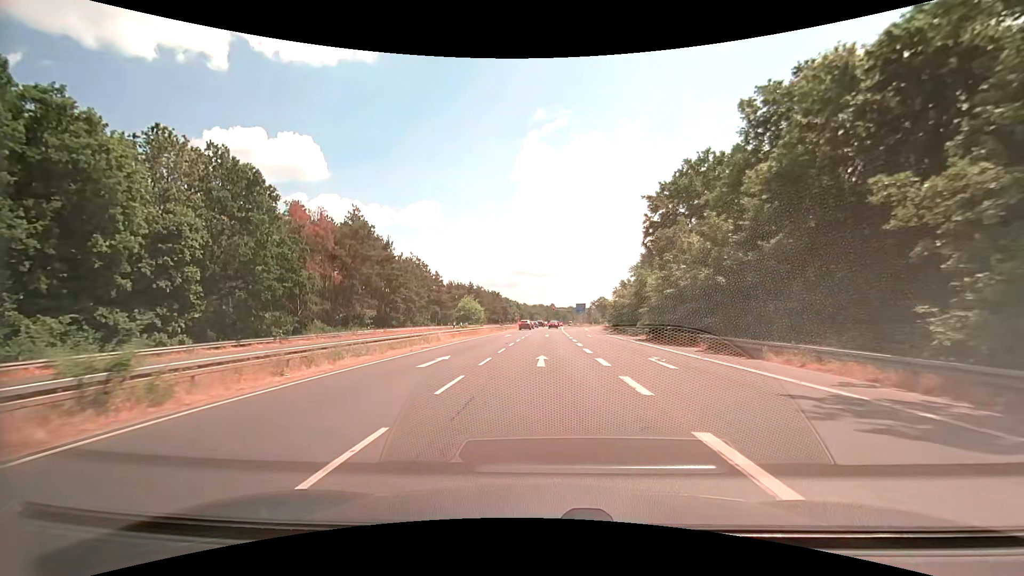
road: secondary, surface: asphalt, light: Day
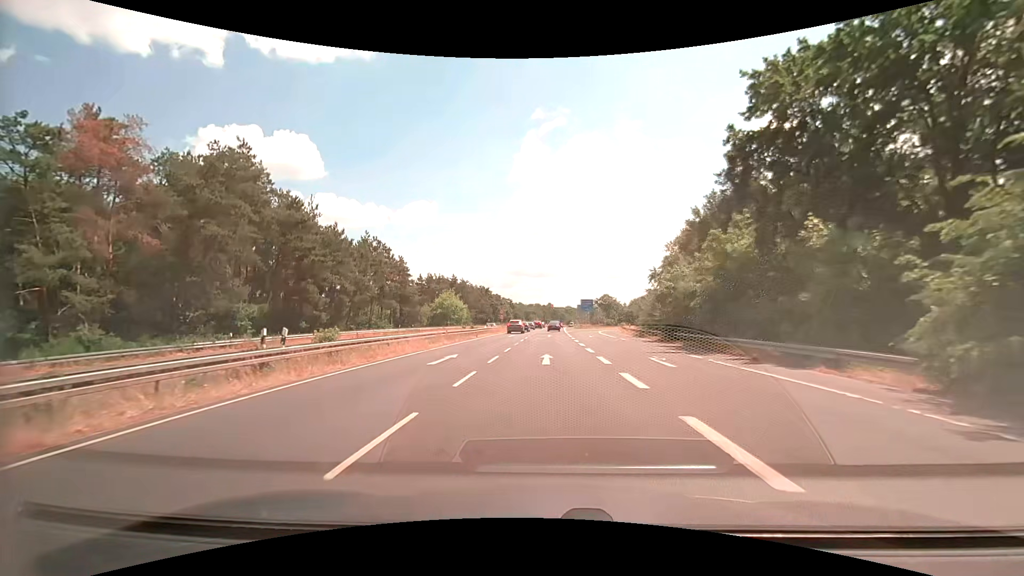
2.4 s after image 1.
(+0.1, +29.1) m; +1°
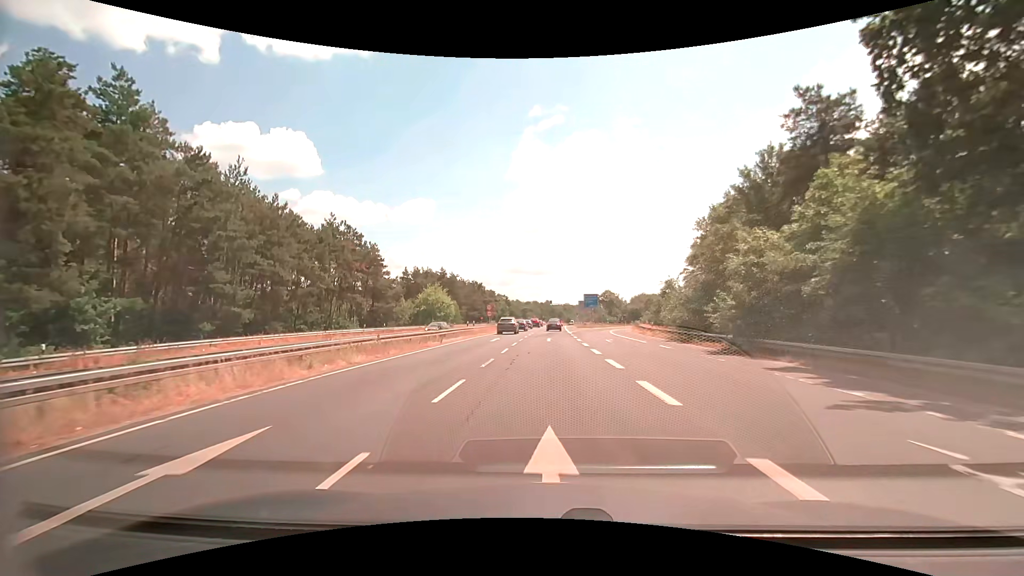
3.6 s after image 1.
(0.0, +14.2) m; 0°
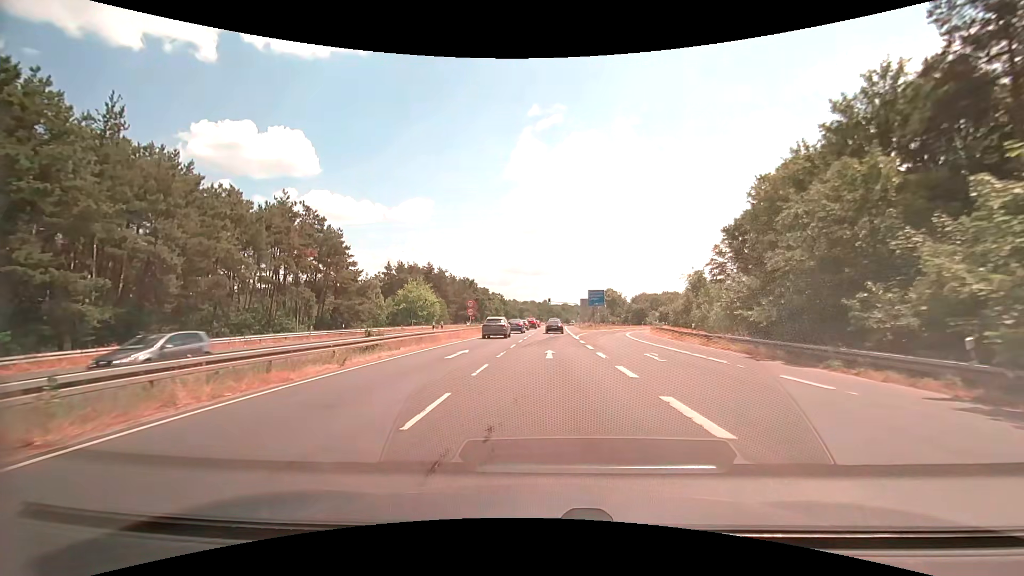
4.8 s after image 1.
(0.0, +13.9) m; 0°
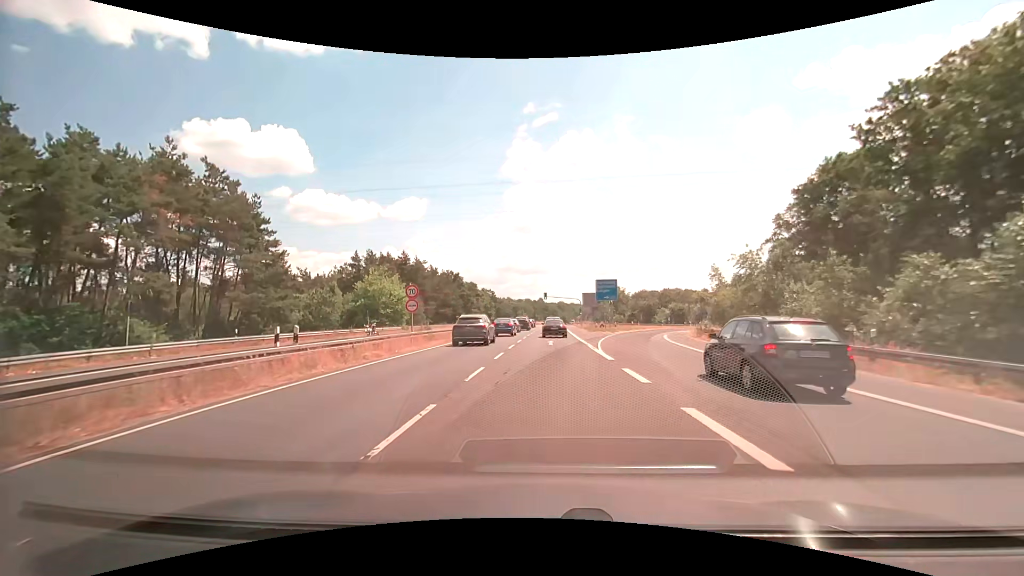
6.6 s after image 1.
(+0.1, +19.1) m; +1°
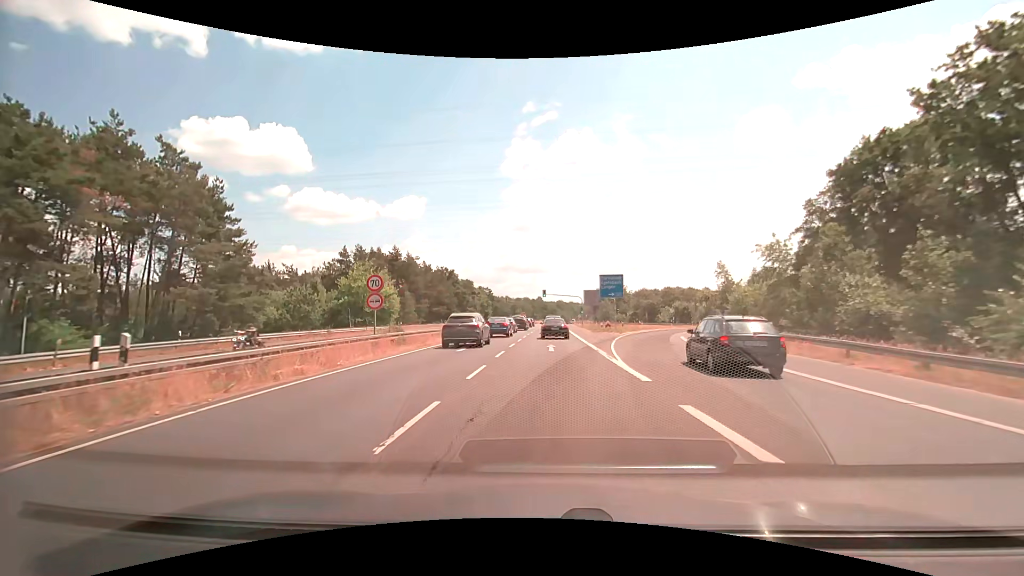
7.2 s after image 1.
(0.0, +5.8) m; -1°
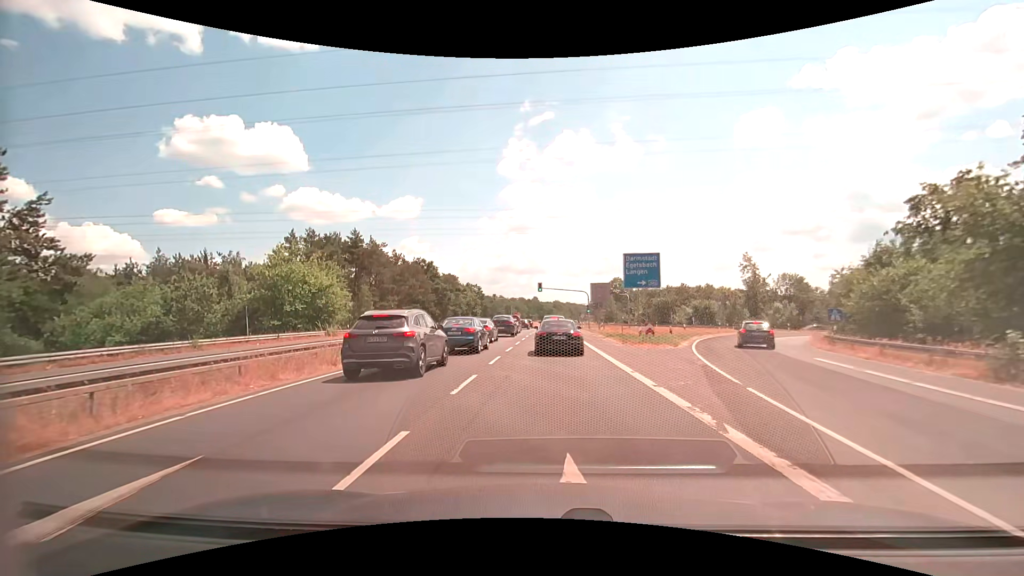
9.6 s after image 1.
(+0.1, +19.8) m; +1°
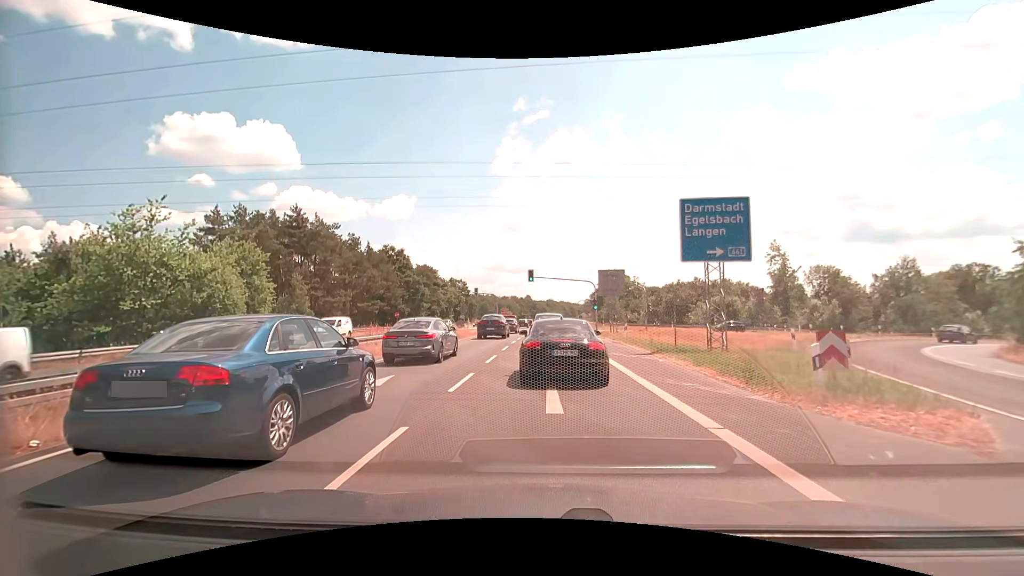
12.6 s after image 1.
(+0.1, +17.4) m; +1°
(0, +10) (0, +20) (0, +30) (0, +40) (0, +50) (+1, +60) (+1, +70) (+1, +80) (+1, +90) (+1, +100) m
